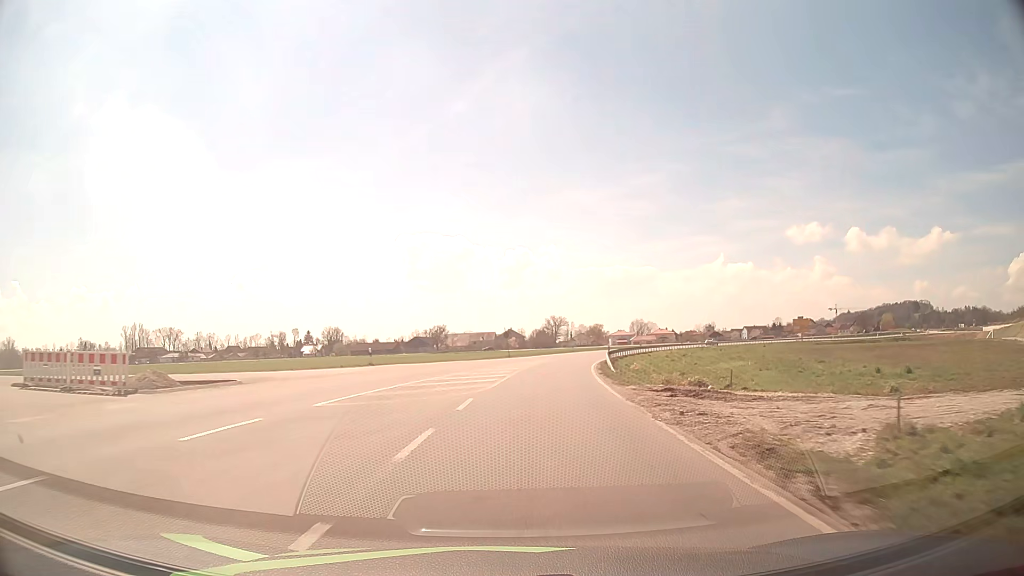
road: tertiary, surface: asphalt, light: Day
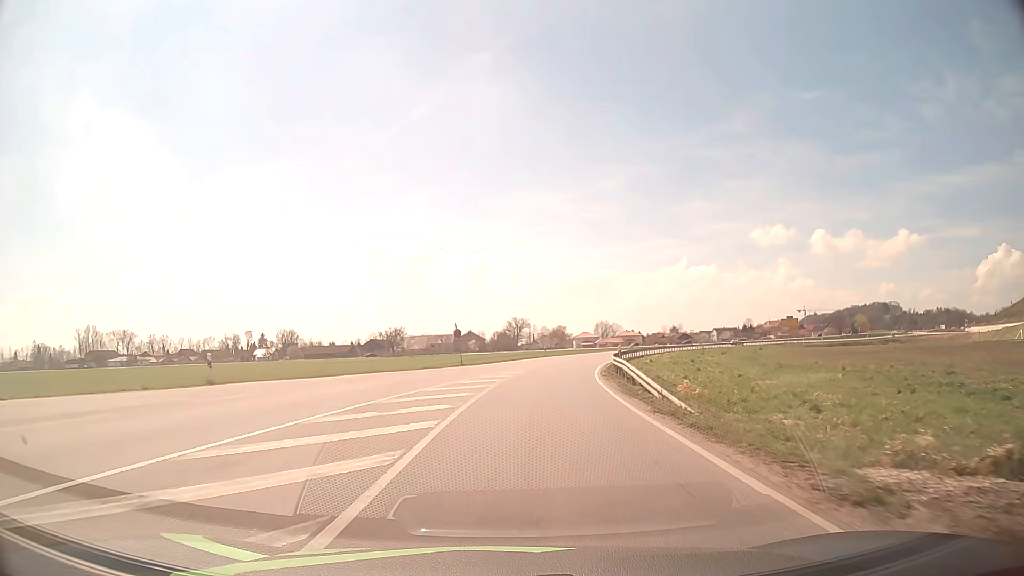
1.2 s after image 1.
(+0.5, +17.9) m; +3°
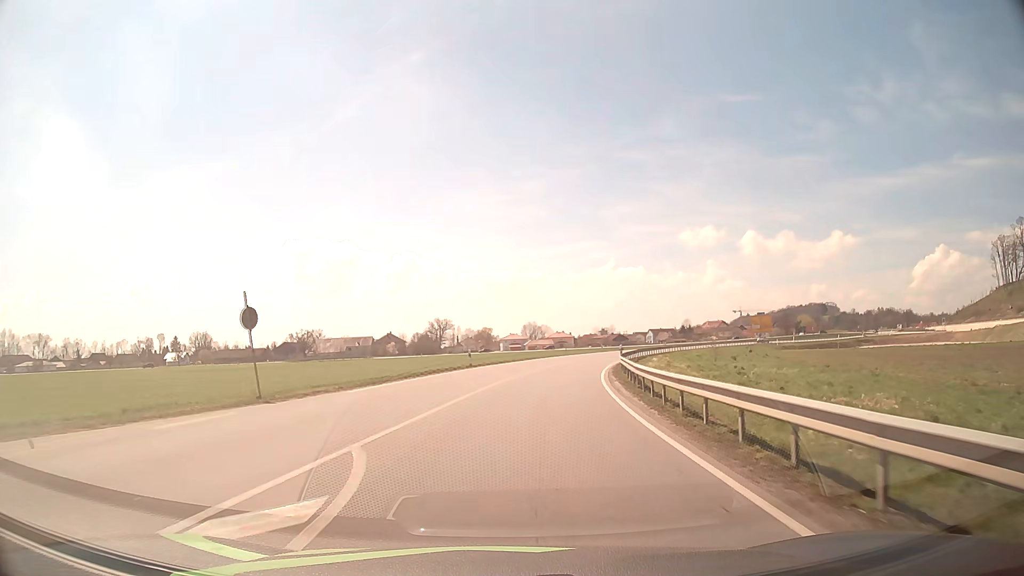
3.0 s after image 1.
(+1.4, +27.6) m; +6°
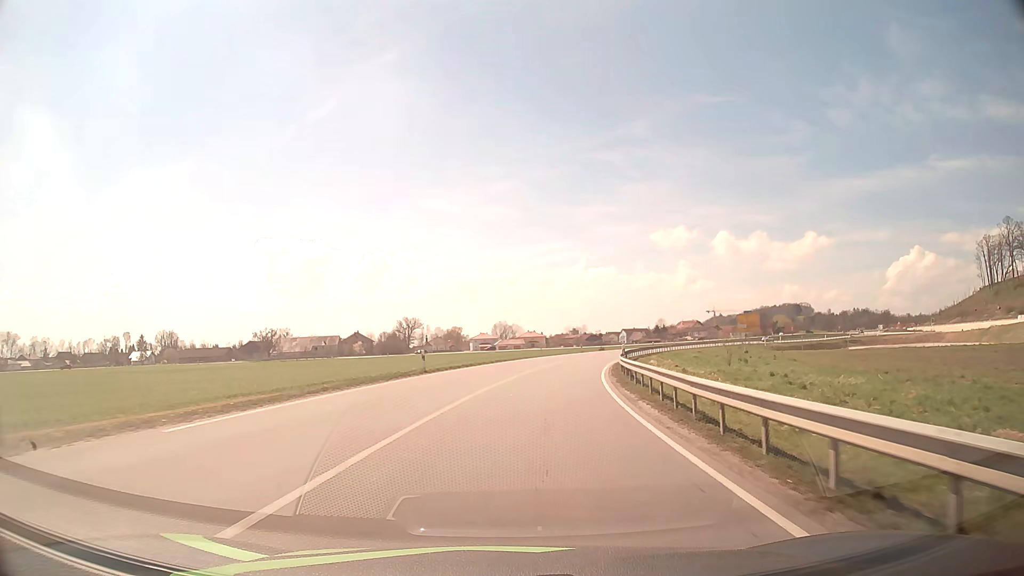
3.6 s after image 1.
(+0.2, +9.4) m; +3°
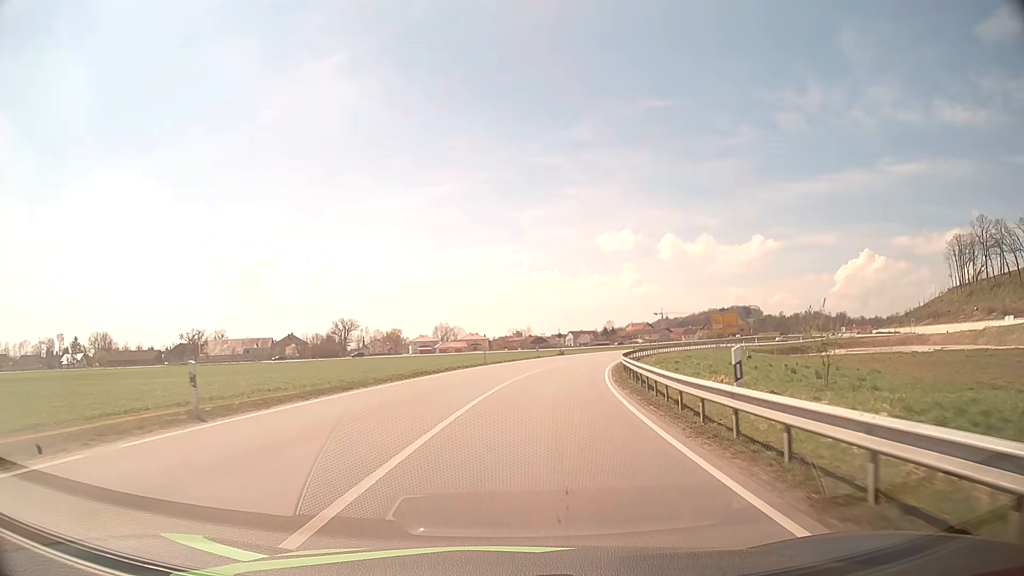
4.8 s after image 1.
(+0.8, +19.1) m; +5°
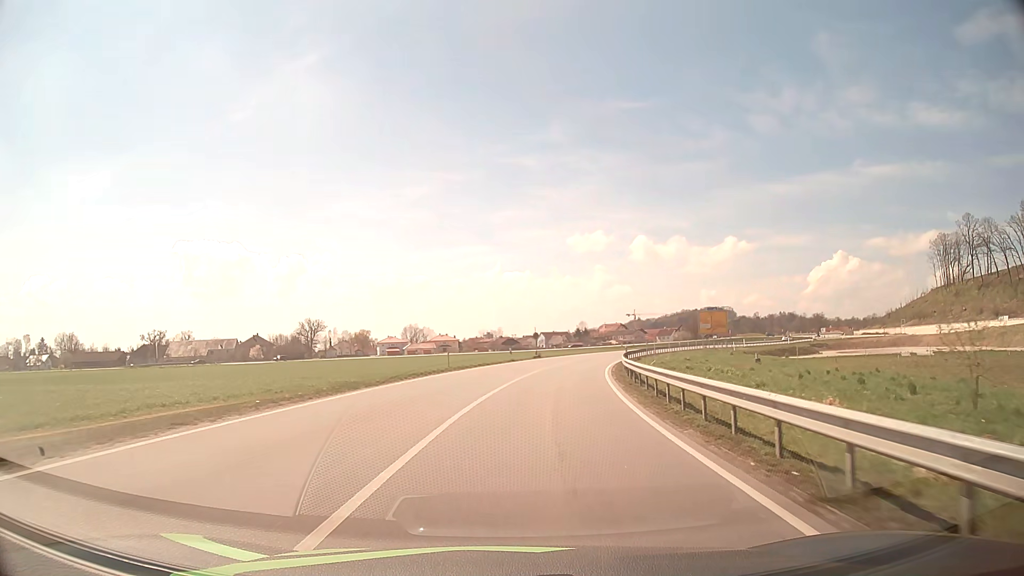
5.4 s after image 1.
(+0.2, +9.7) m; +2°
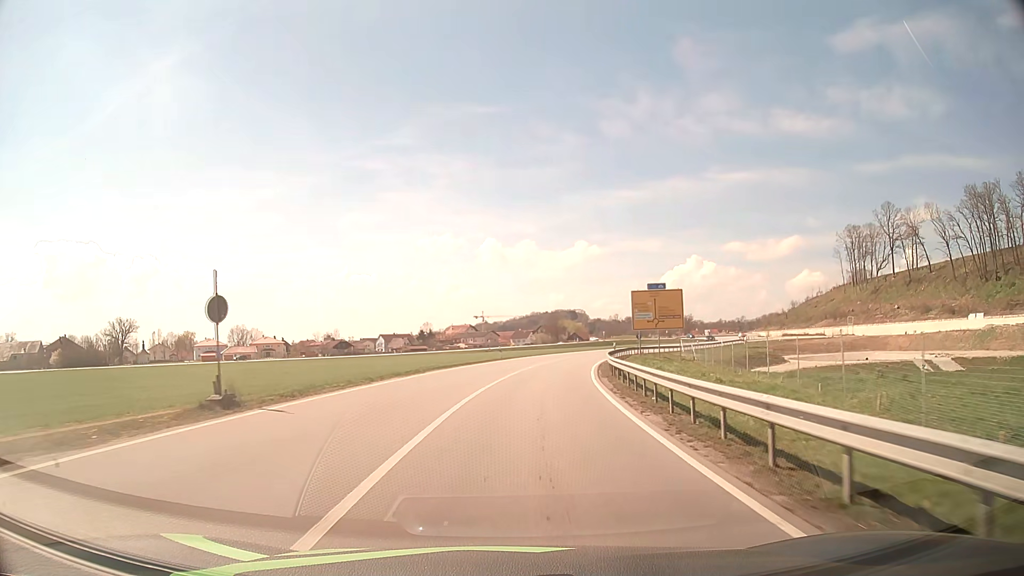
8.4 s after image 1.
(+5.5, +48.9) m; +13°
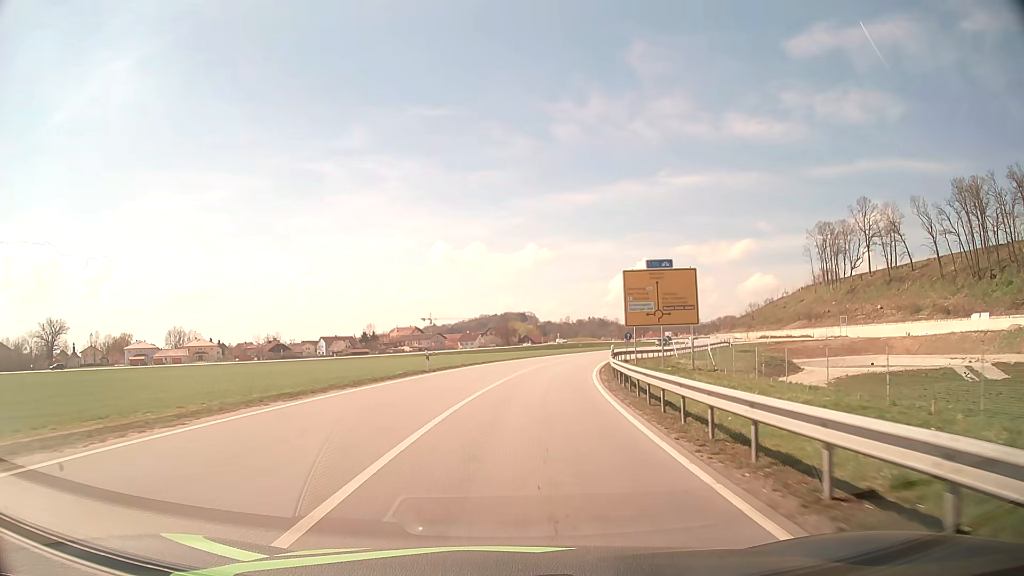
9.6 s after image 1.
(+0.8, +20.0) m; +4°
(0, +10) (+1, +20) (+2, +30) (+3, +40) (+5, +50) (+8, +59) (+11, +69) (+14, +78) (+18, +87) (+22, +97) m
